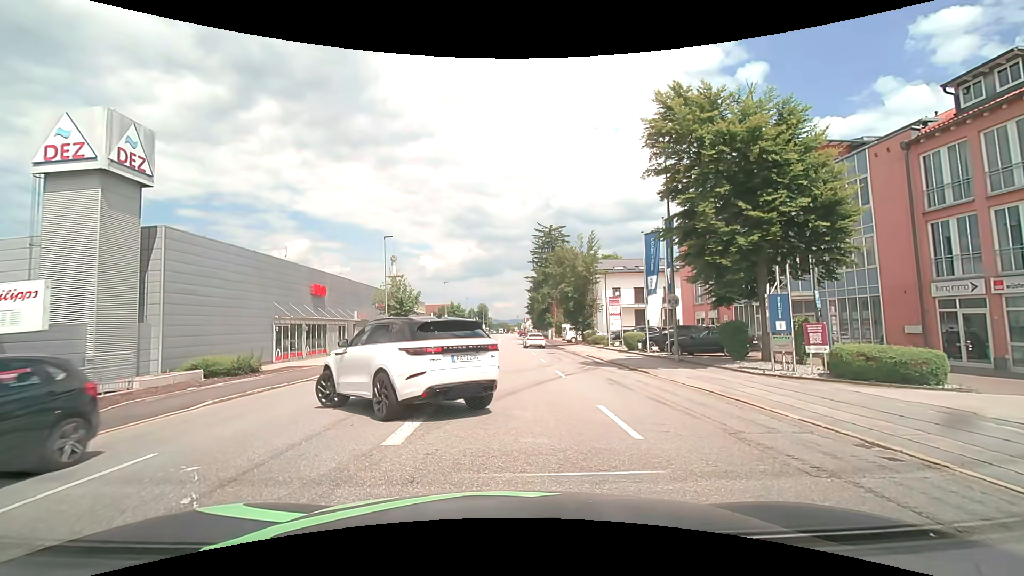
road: tertiary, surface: asphalt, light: Day
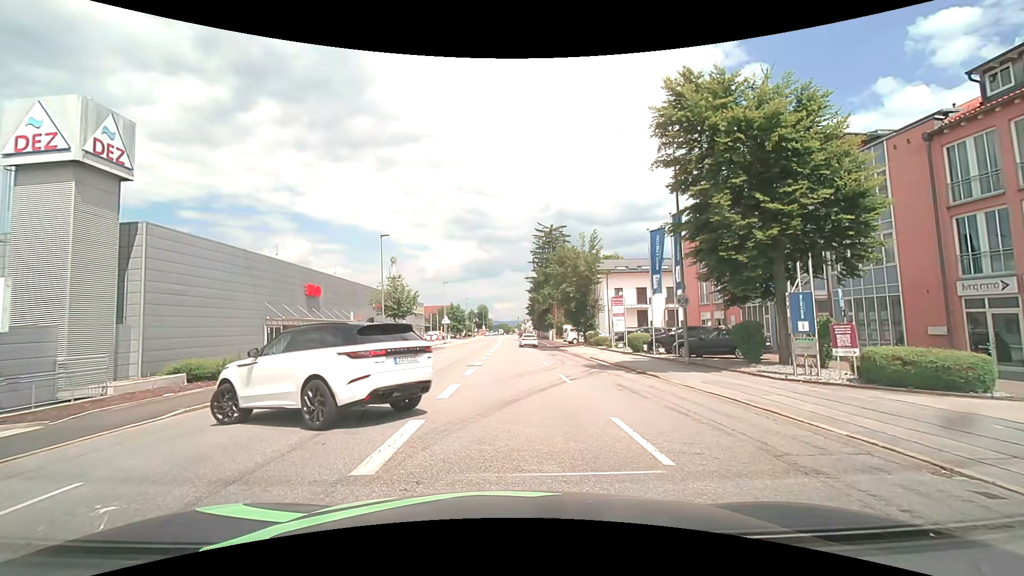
(0.0, +1.4) m; -1°
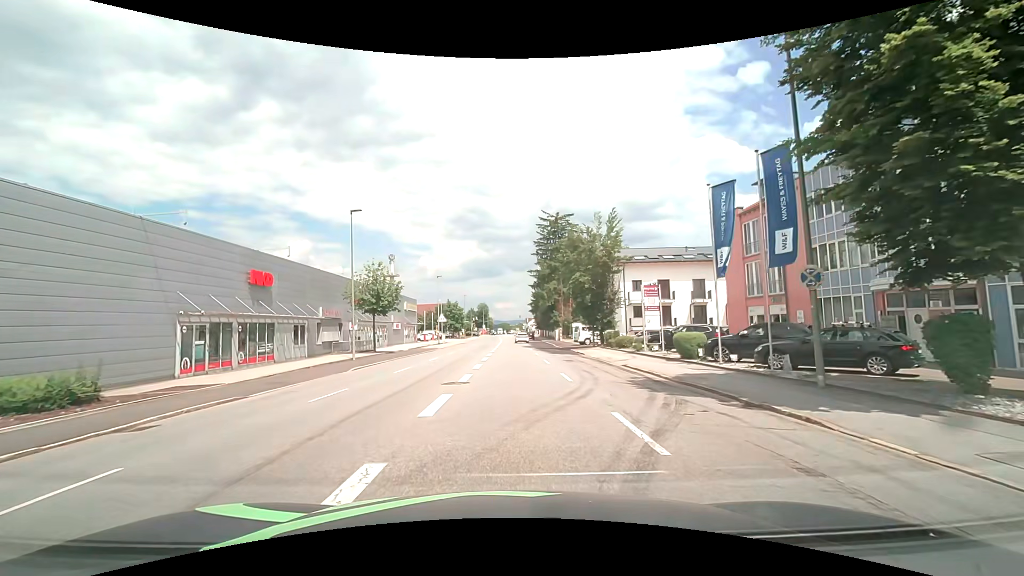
(+0.1, +9.2) m; 0°
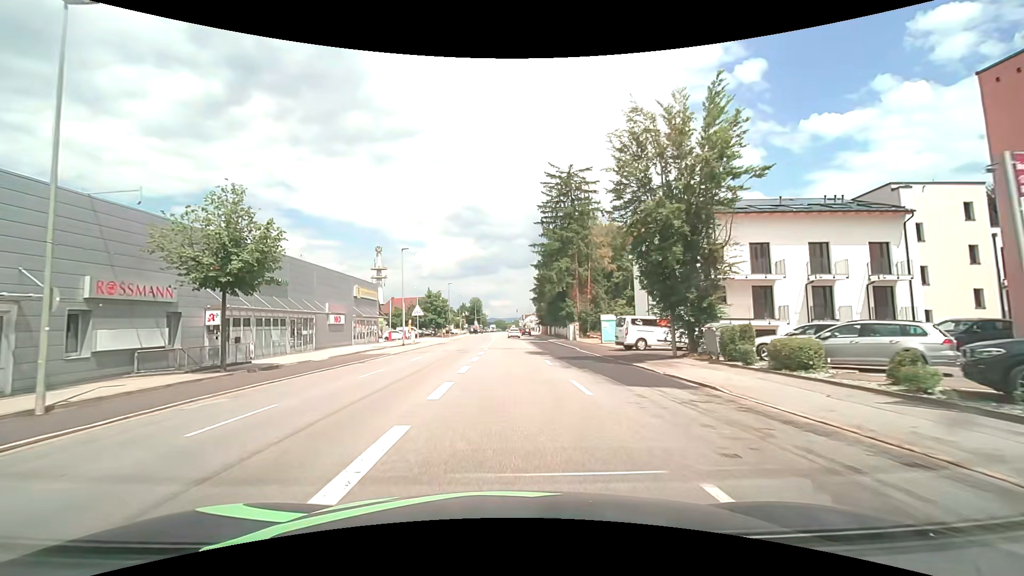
(+0.1, +23.0) m; 0°
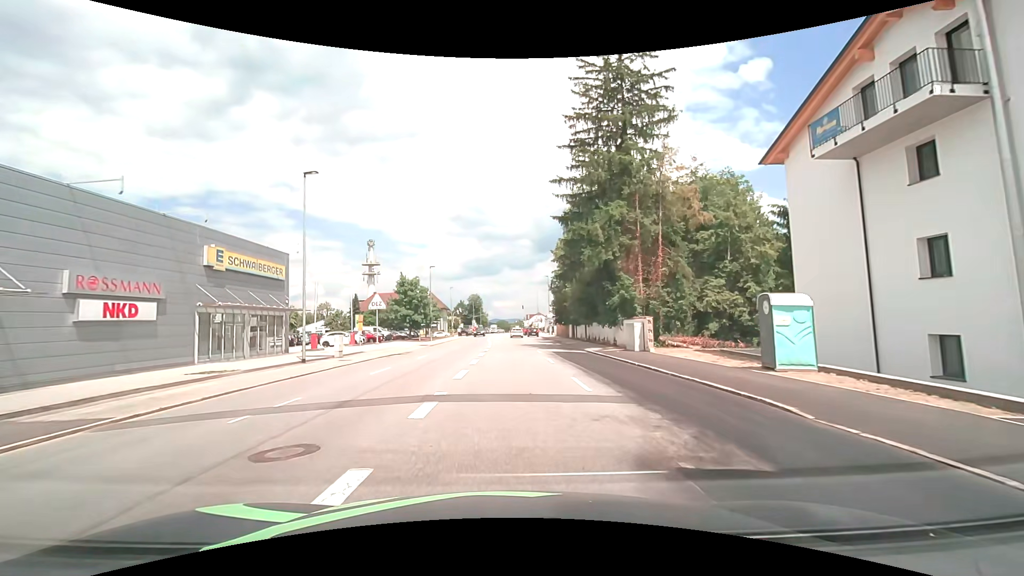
(-0.1, +26.2) m; 0°
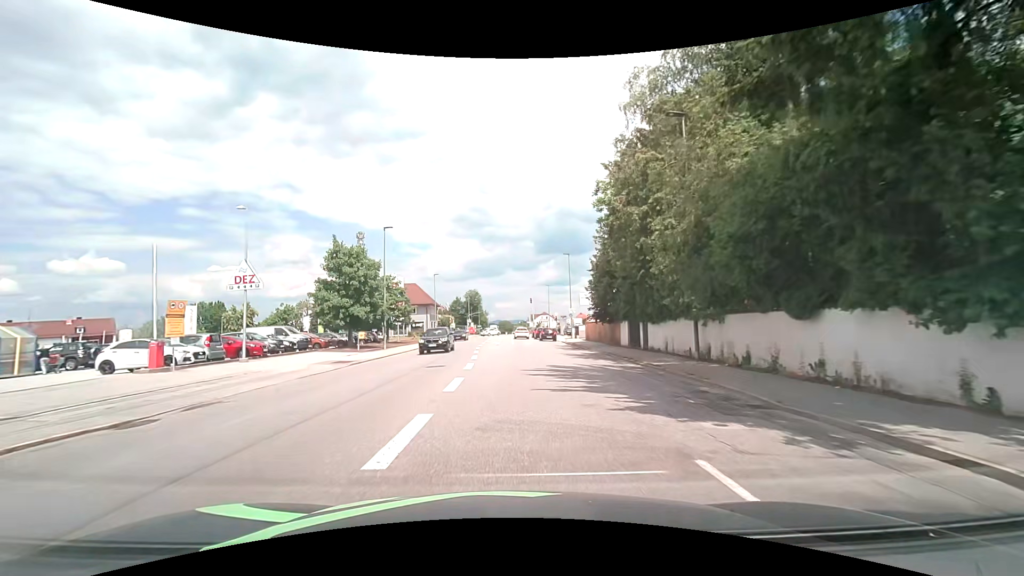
(-0.1, +27.0) m; -1°
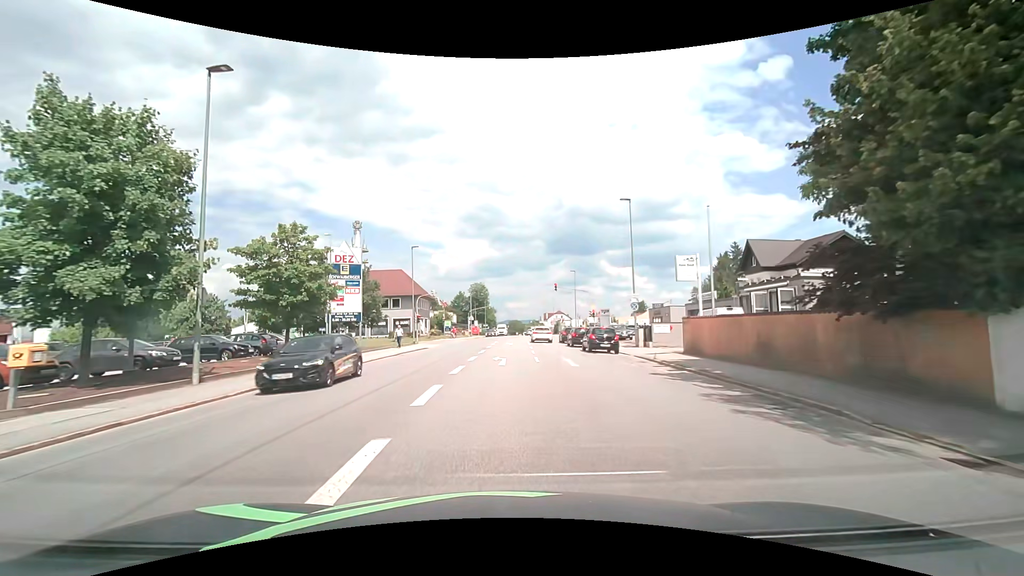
(-0.1, +25.8) m; -1°
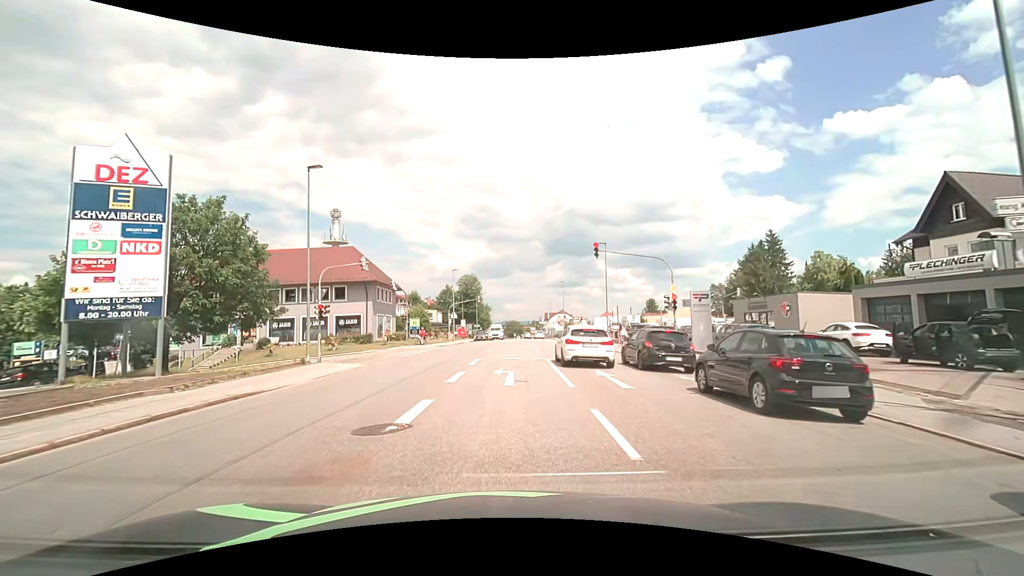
(+0.1, +26.2) m; 0°
